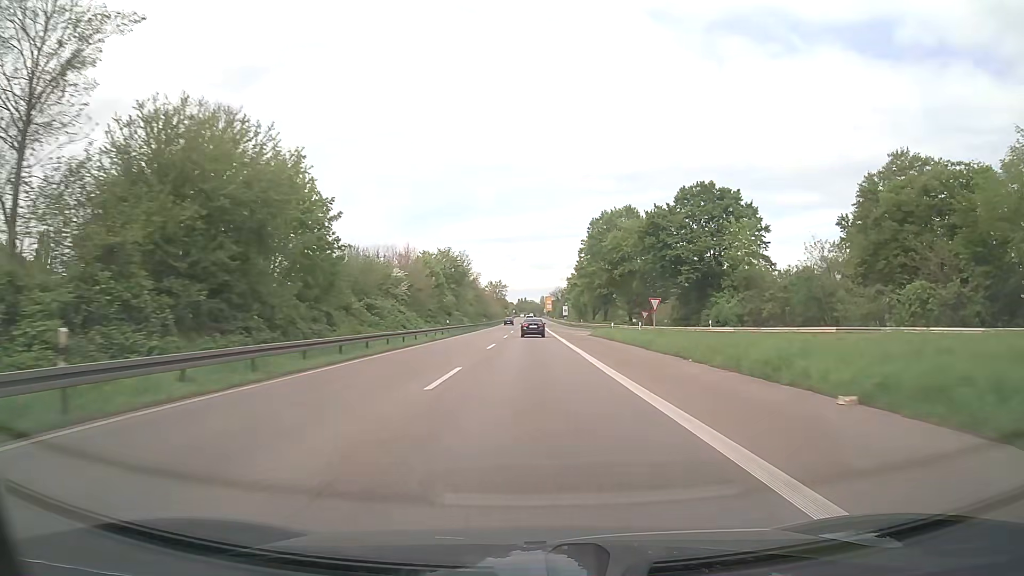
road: trunk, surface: asphalt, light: Day
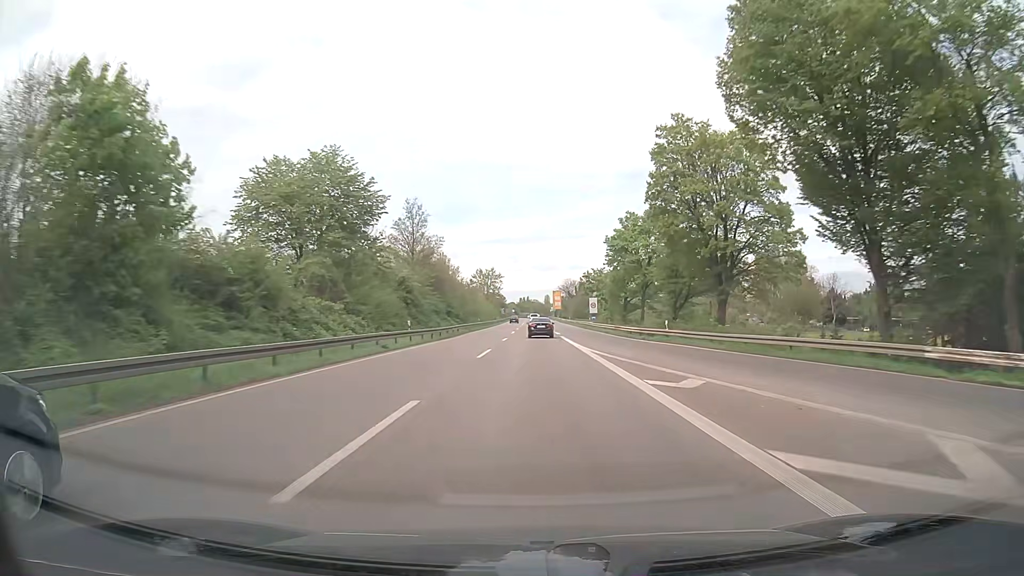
(-0.3, +63.2) m; -1°
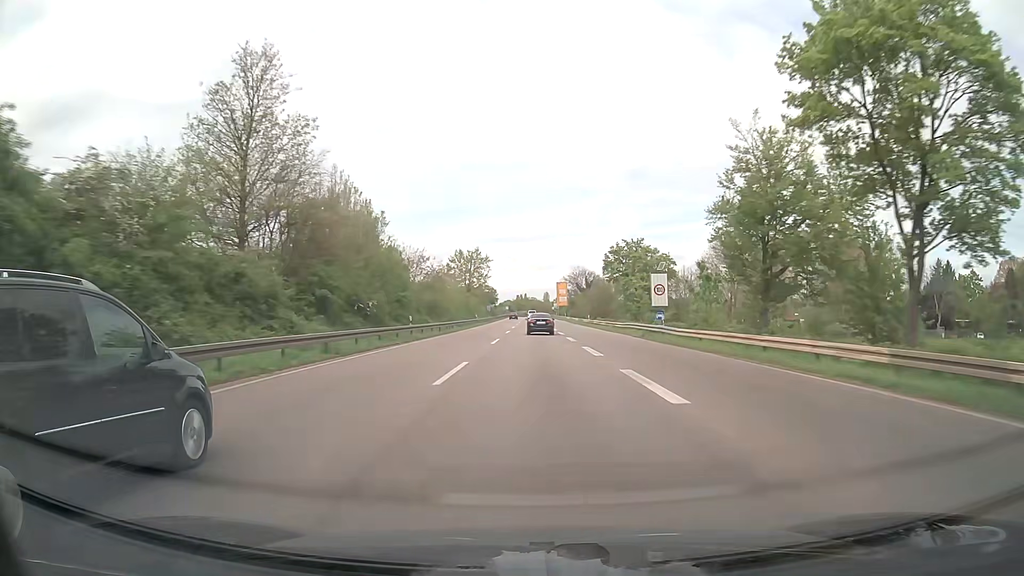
(+0.2, +47.5) m; 0°
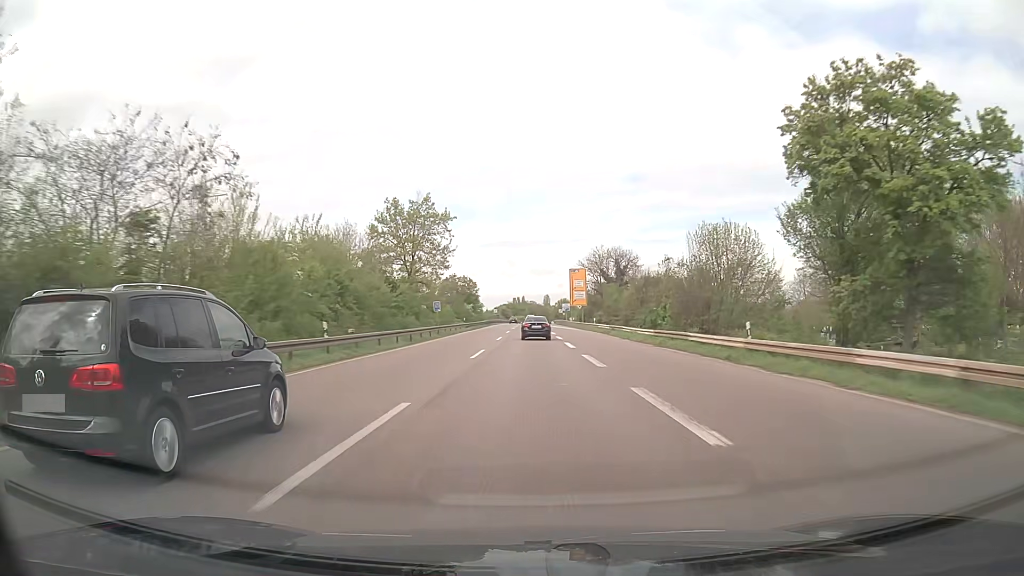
(+0.1, +63.1) m; 0°
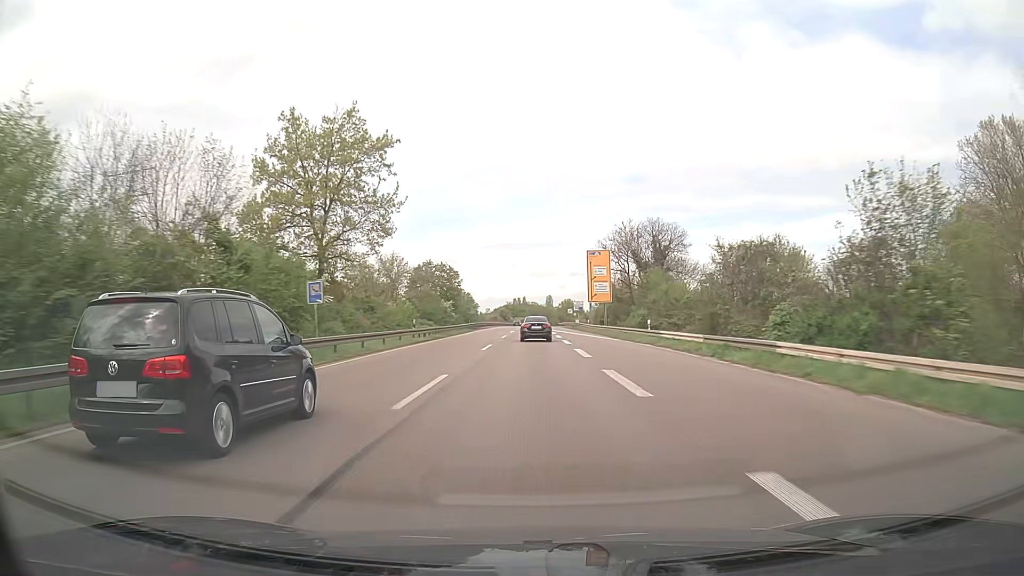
(-0.1, +31.5) m; 0°
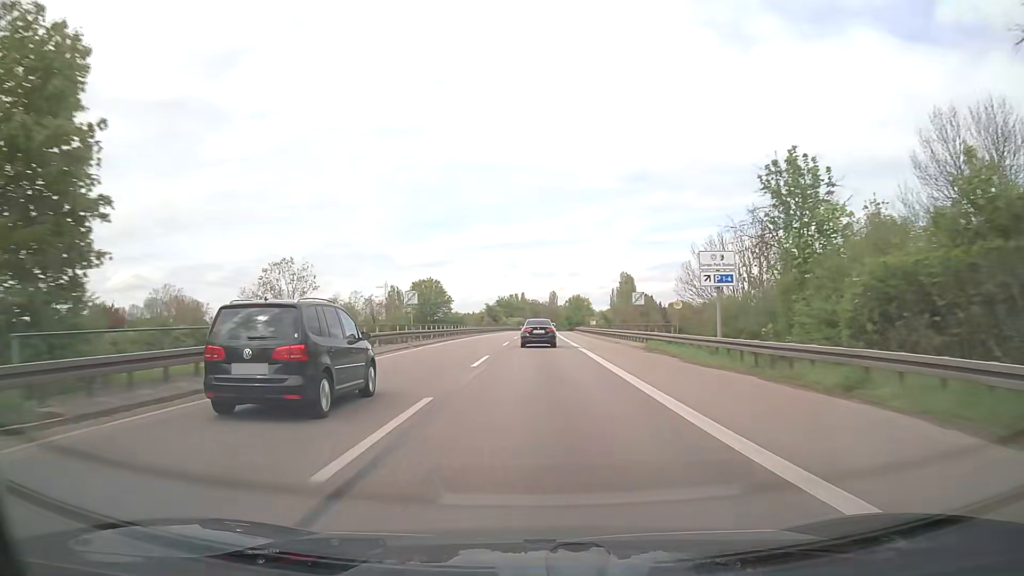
(0.0, +77.9) m; 0°
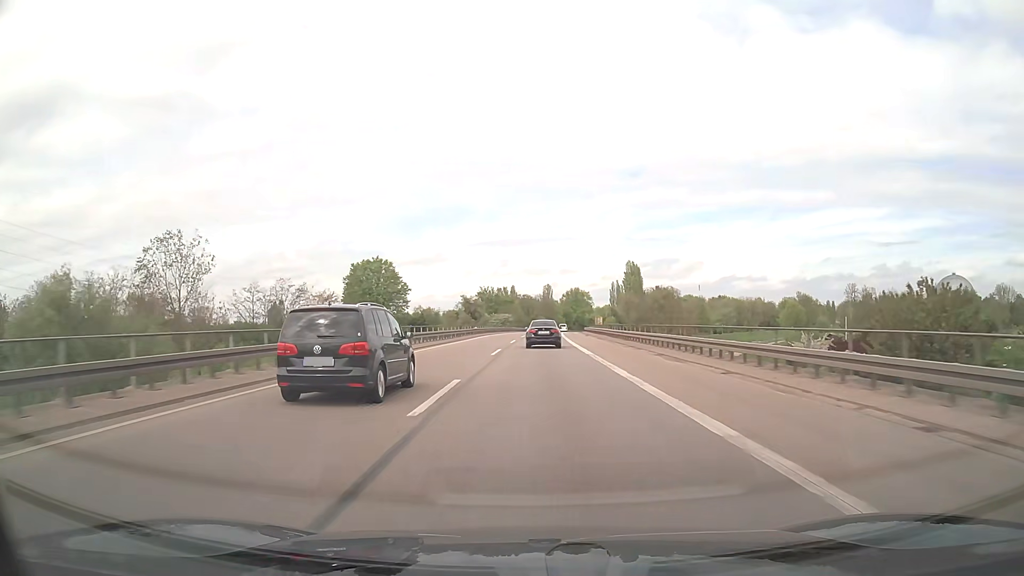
(+0.3, +46.1) m; +1°
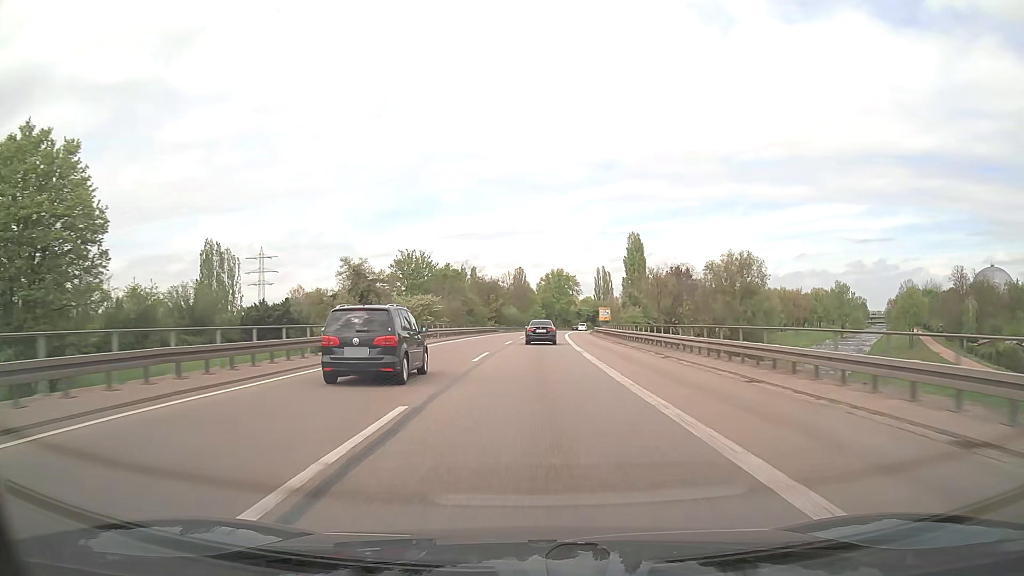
(+1.4, +77.1) m; +2°
(0, +10) (0, +20) (0, +30) (+1, +40) (+1, +50) (+1, +60) (+2, +70) (+3, +80) (+3, +90) (+4, +100) m
